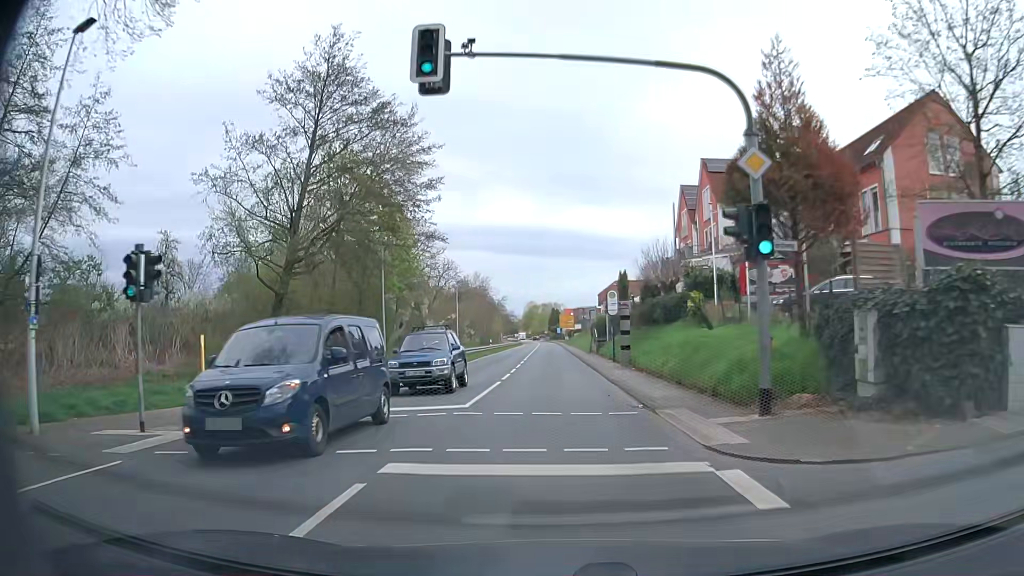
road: secondary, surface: asphalt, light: Day
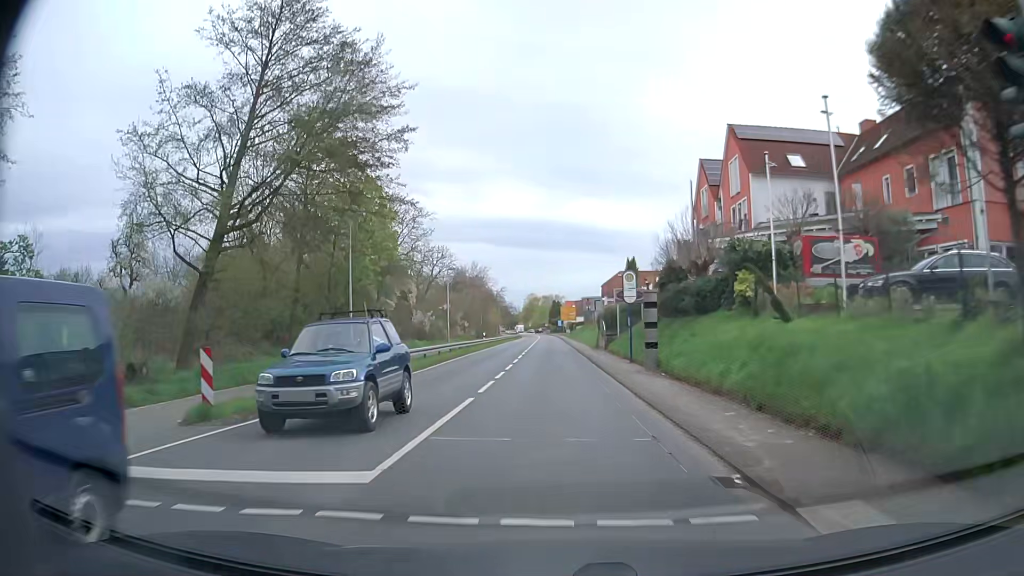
(0.0, +7.2) m; 0°
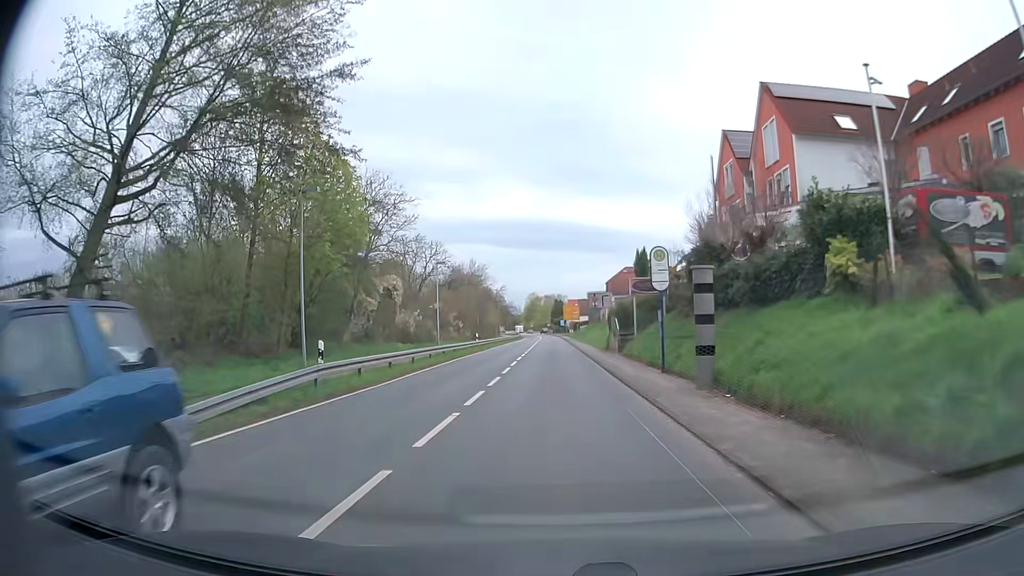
(0.0, +7.3) m; 0°
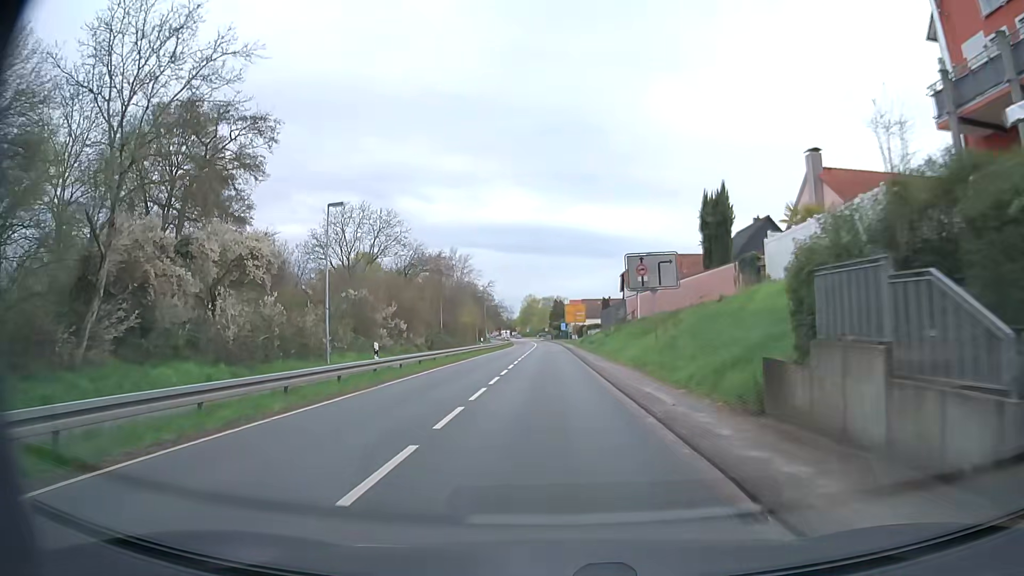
(-0.1, +30.0) m; 0°
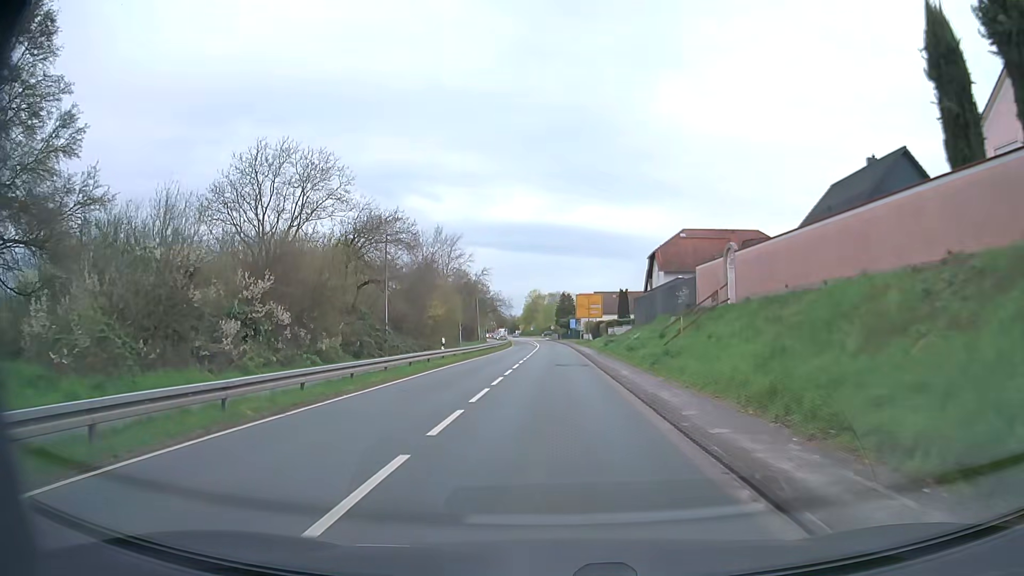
(-0.2, +23.6) m; -1°
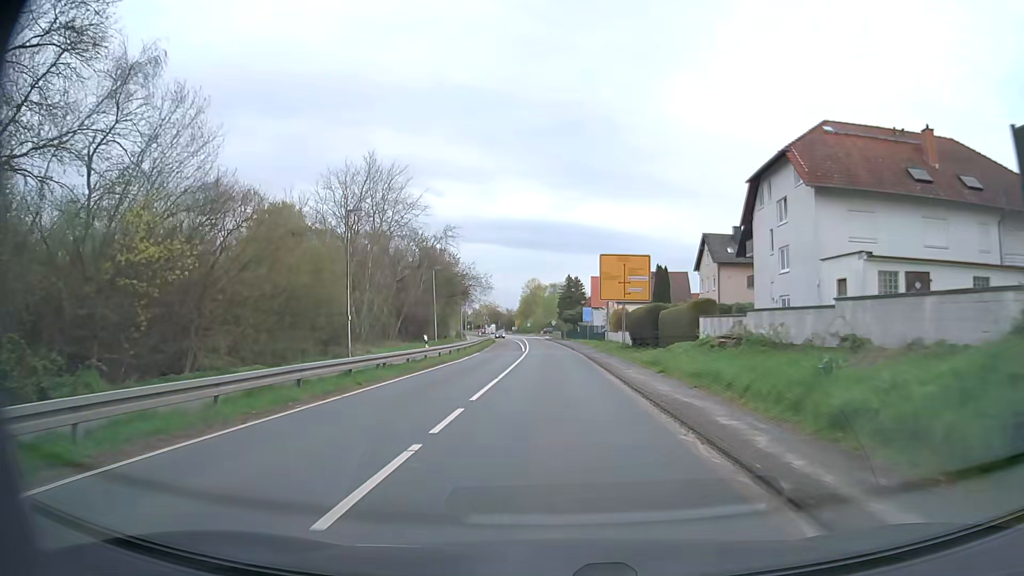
(0.0, +40.7) m; 0°
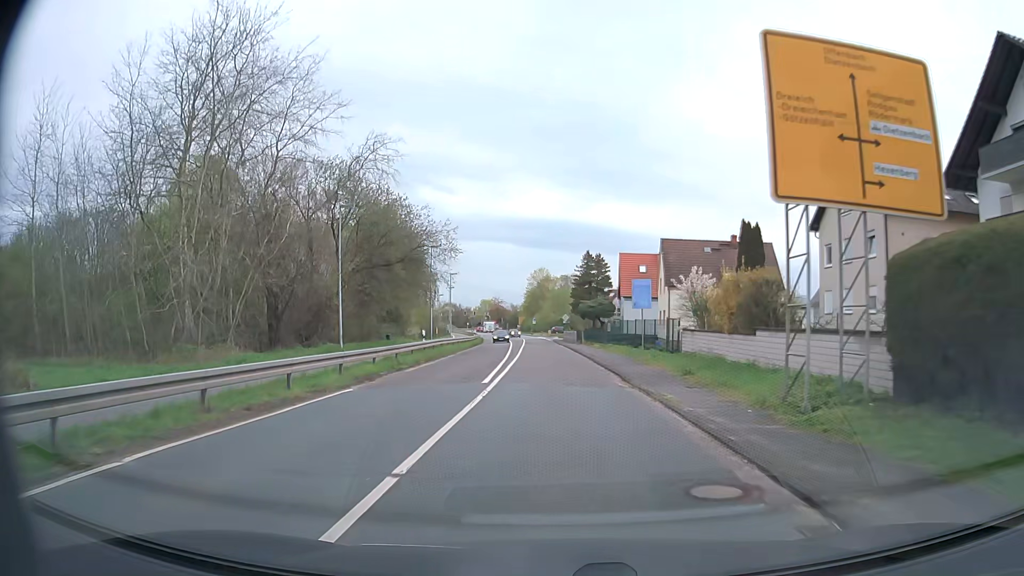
(-0.1, +32.8) m; 0°
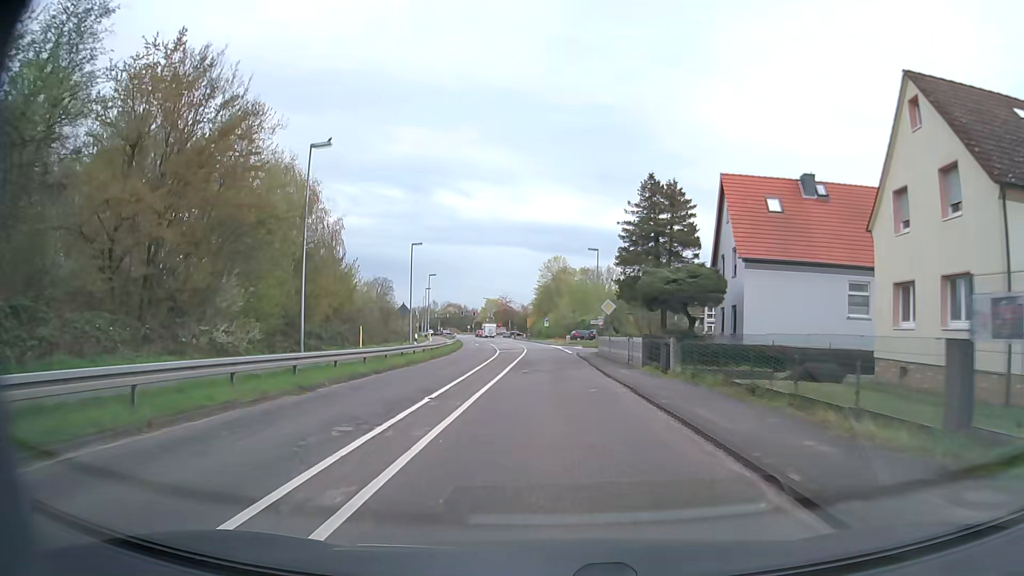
(-0.7, +41.1) m; -2°
(0, +10) (0, +20) (0, +30) (0, +40) (0, +50) (-1, +60) (-1, +70) (-2, +80) (-3, +90) (-4, +100) m
